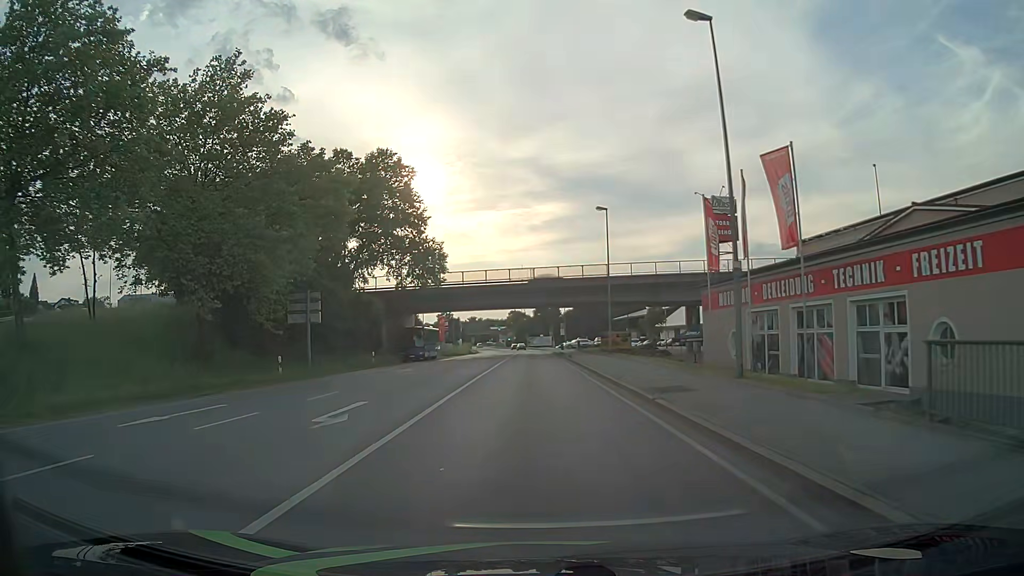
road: primary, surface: asphalt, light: Day
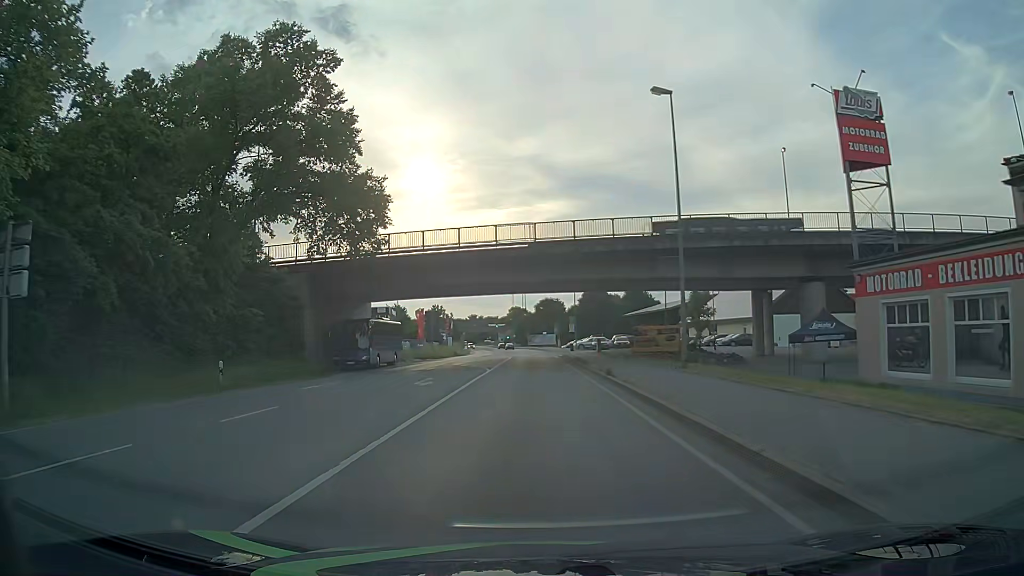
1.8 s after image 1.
(0.0, +22.9) m; 0°
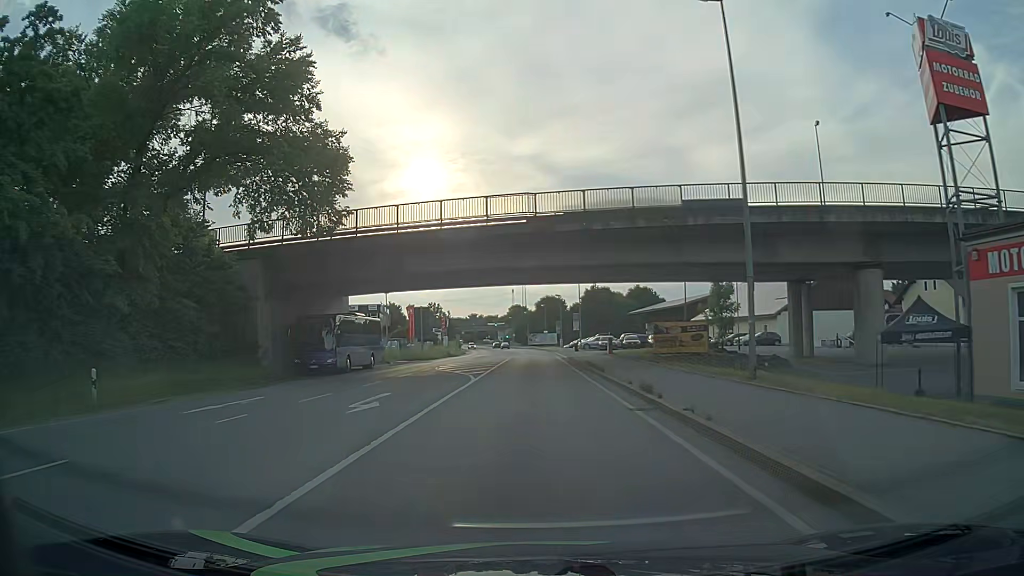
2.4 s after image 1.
(0.0, +7.7) m; 0°
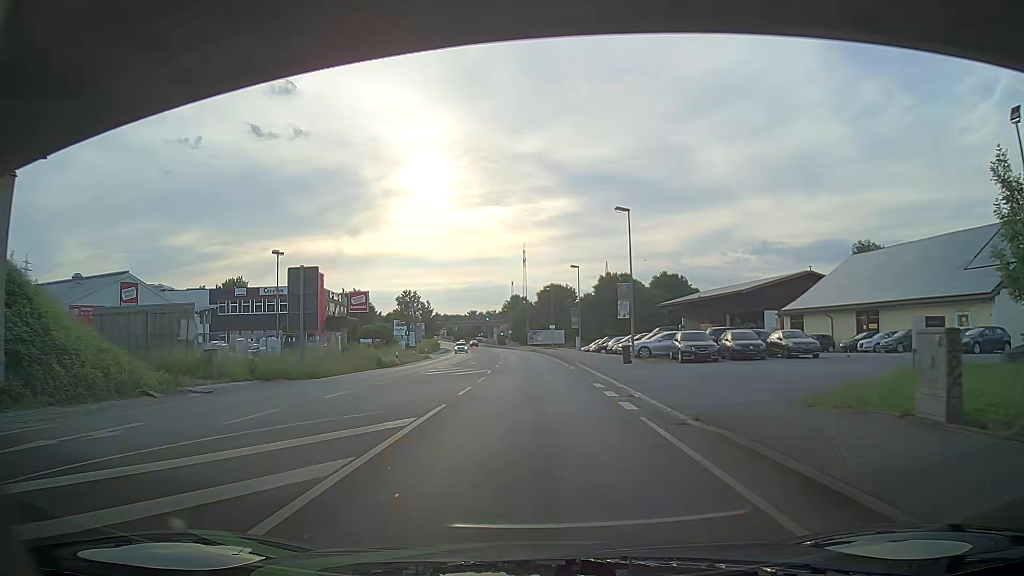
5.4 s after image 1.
(-0.2, +38.3) m; -3°
(0, +10) (+1, +20) (+1, +30) (+1, +40) (+1, +50) (+1, +60) (+1, +70) (+1, +80) (+1, +90) (0, +100) m
